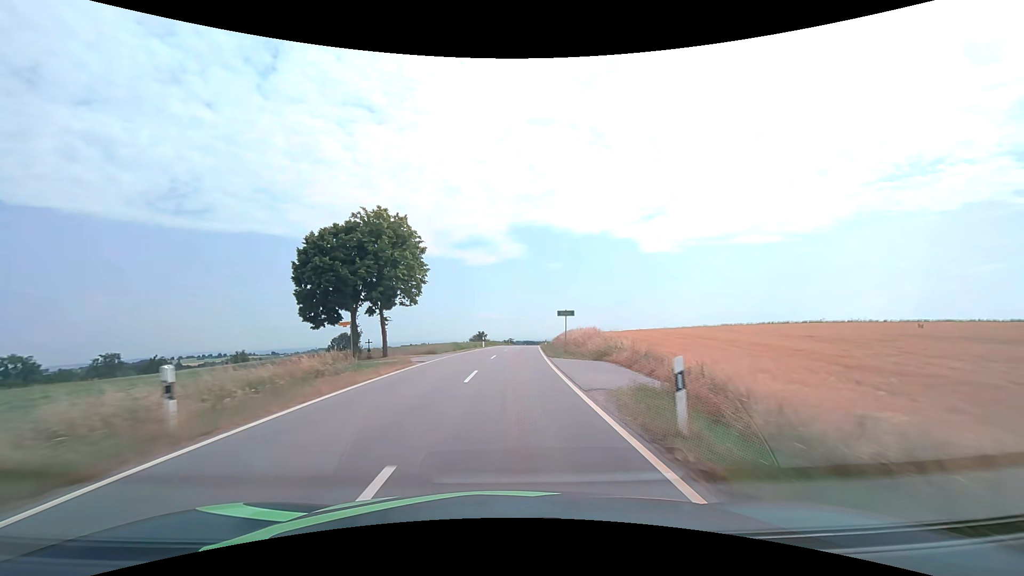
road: tertiary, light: Day
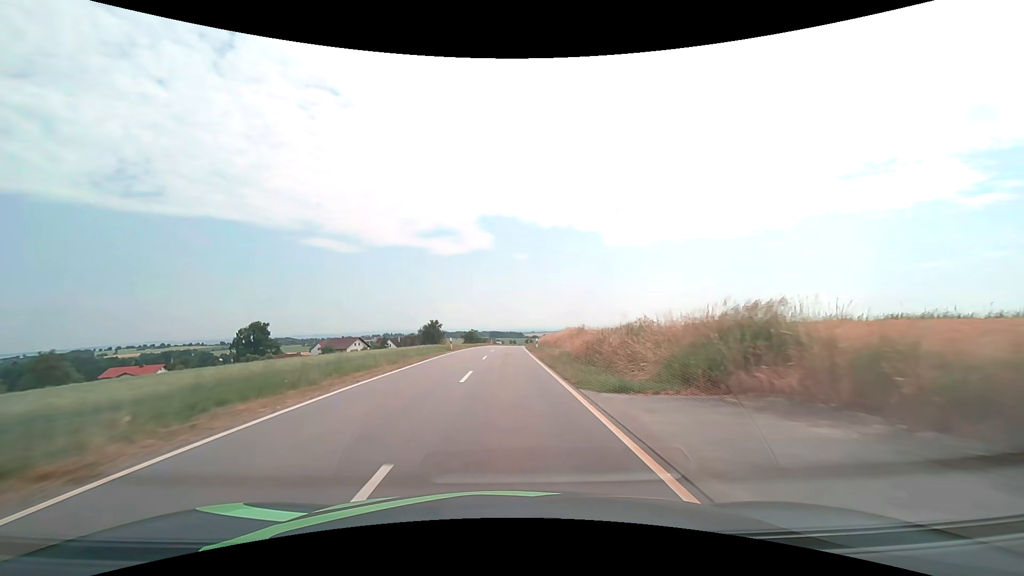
(+2.1, +60.7) m; +4°
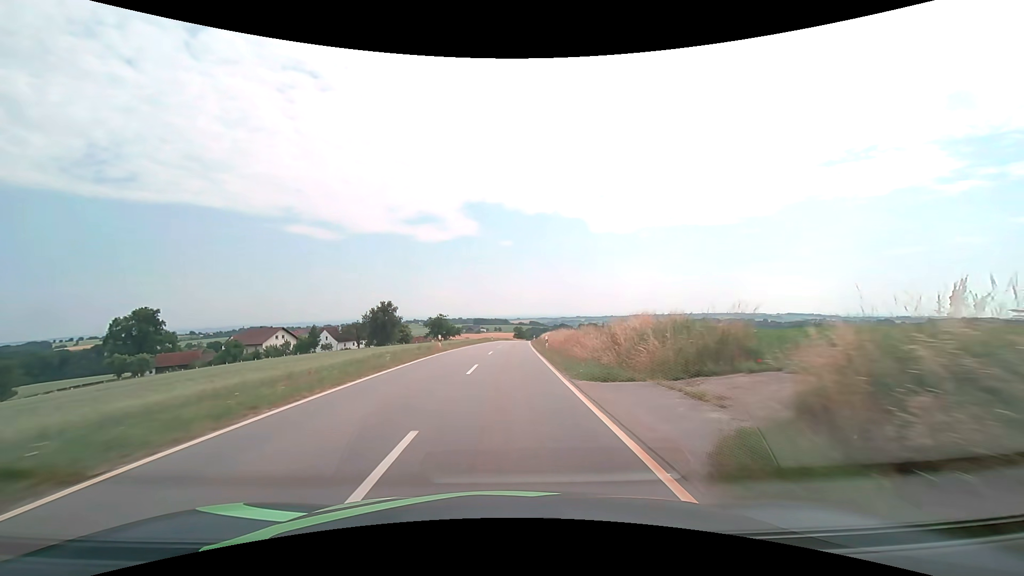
(+0.4, +59.1) m; +2°
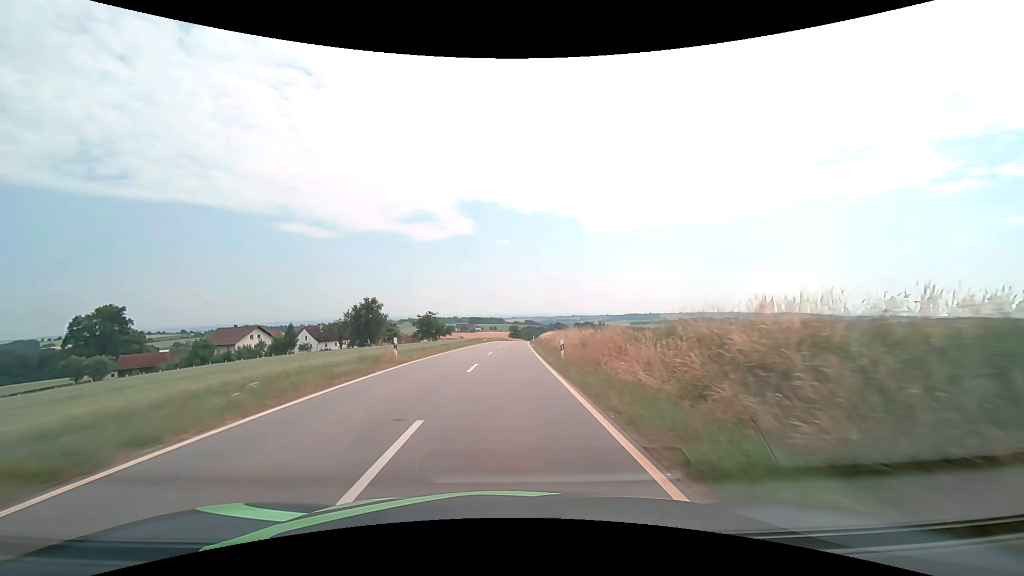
(+0.1, +11.4) m; +1°
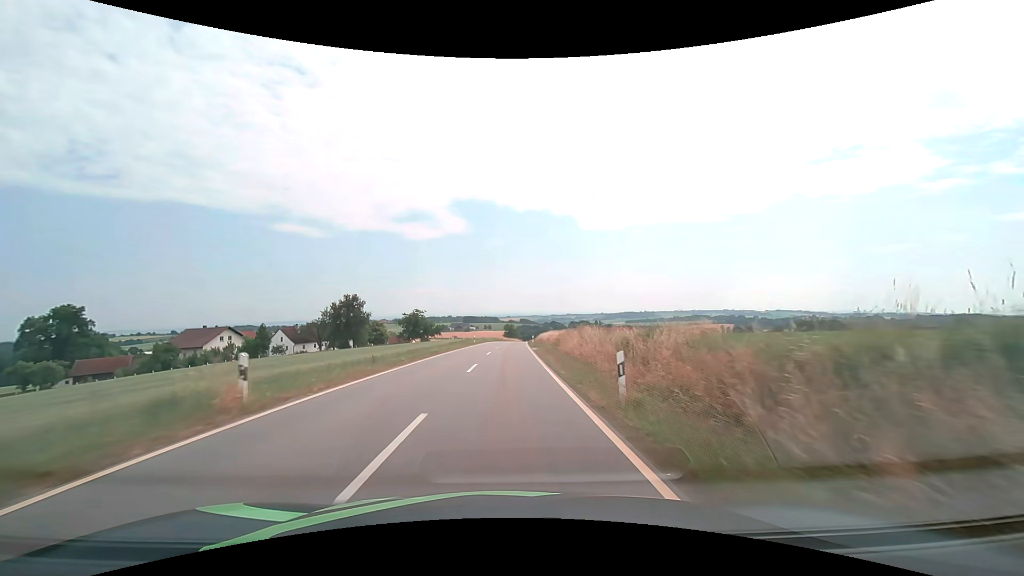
(+0.1, +11.4) m; +1°
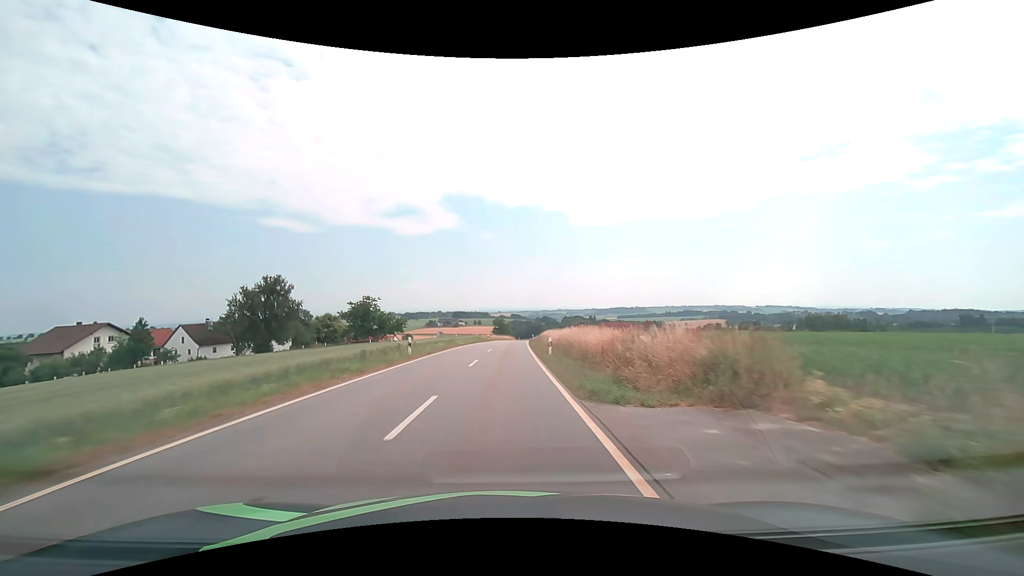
(+0.4, +34.3) m; +1°
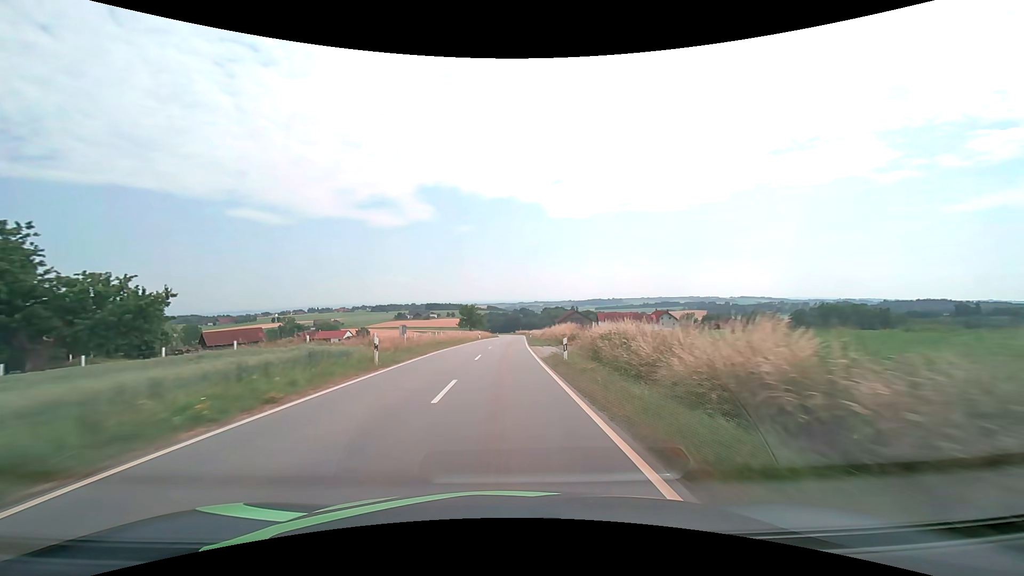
(+0.8, +57.8) m; +3°
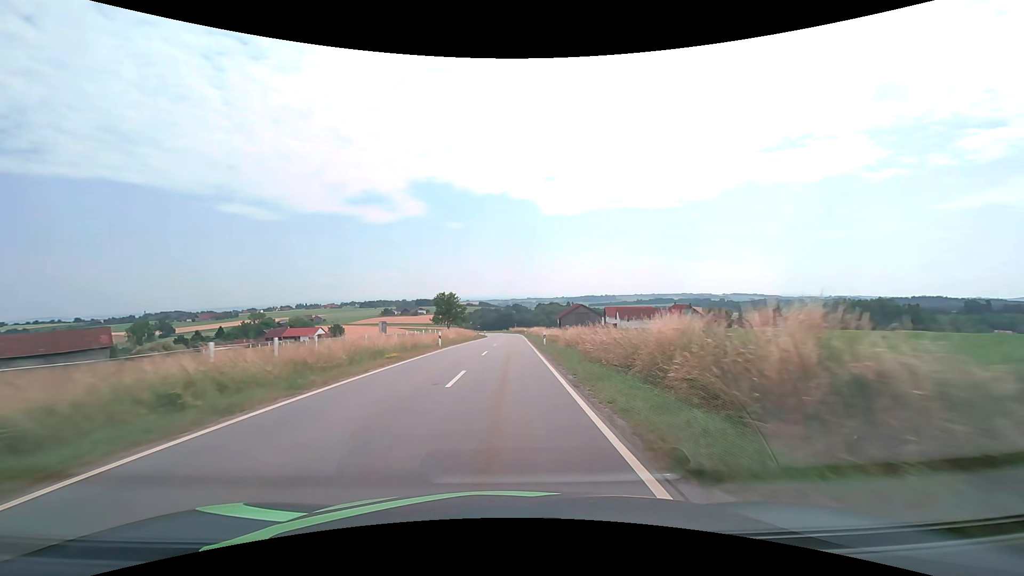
(+0.1, +34.3) m; +1°
(0, +10) (0, +20) (0, +30) (+1, +40) (+1, +50) (+1, +60) (+1, +70) (+1, +80) (+1, +90) (0, +100) m
